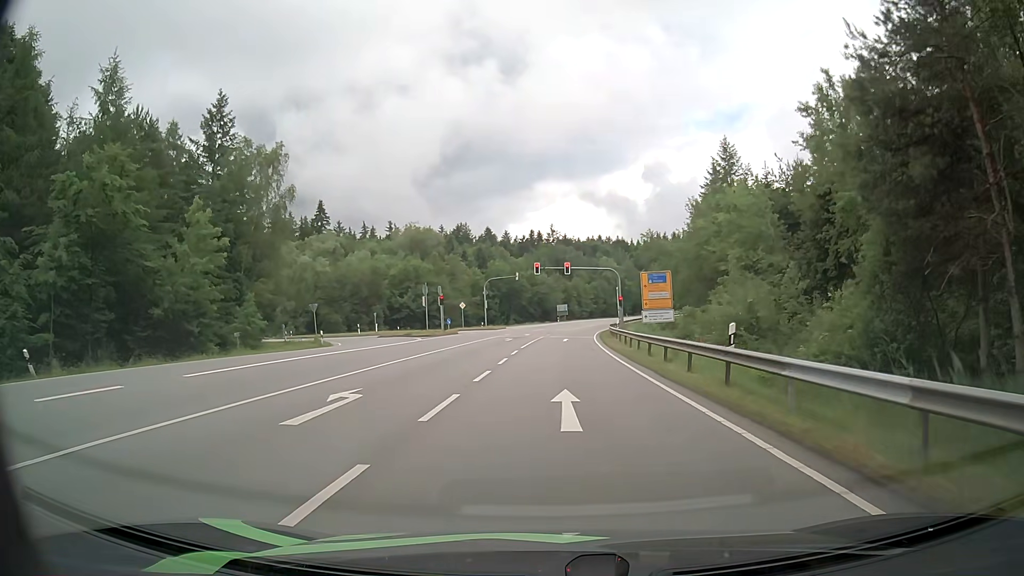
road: secondary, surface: asphalt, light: Day
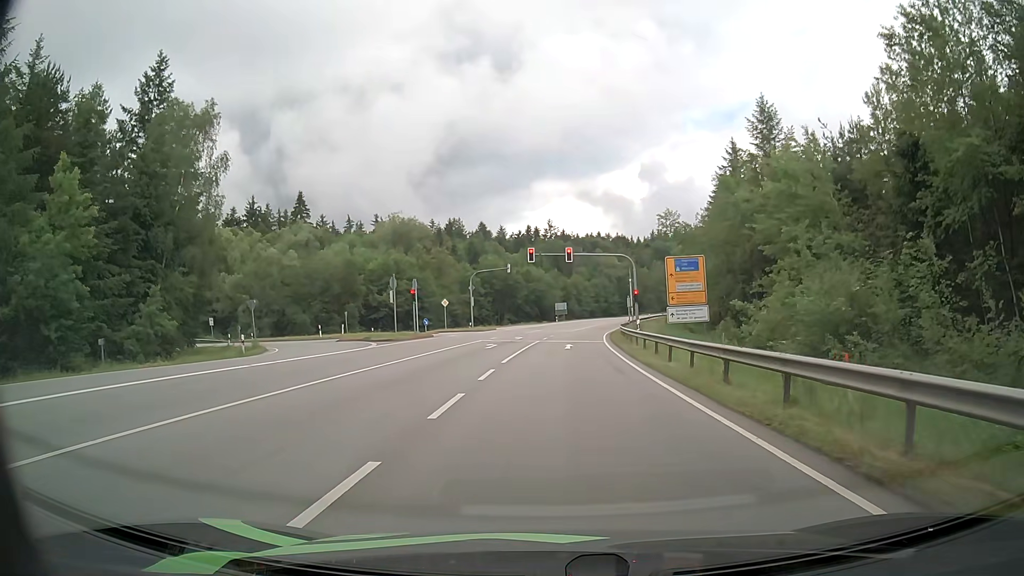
(-0.1, +11.6) m; 0°
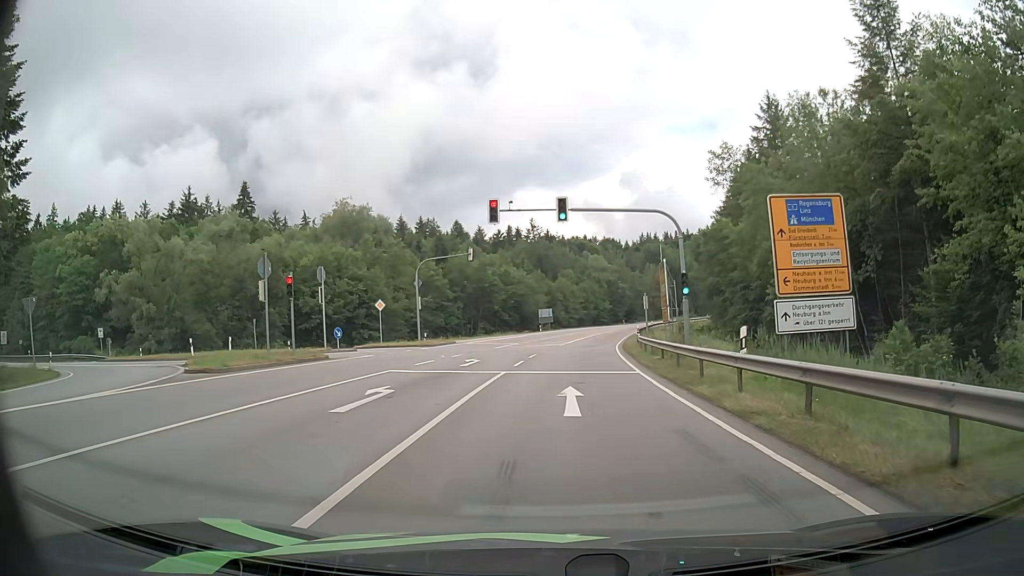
(0.0, +20.6) m; +1°
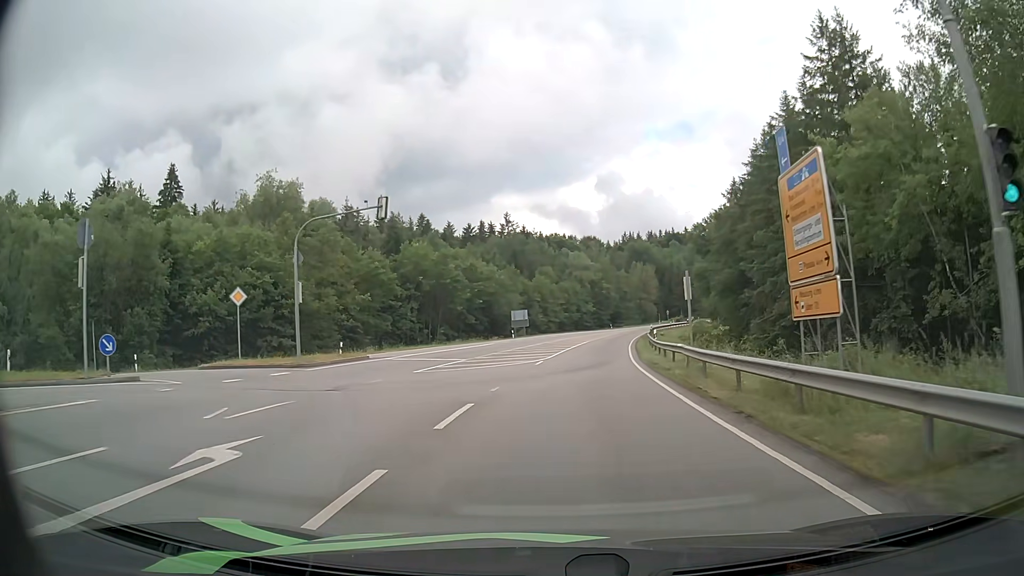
(+0.2, +20.5) m; +2°
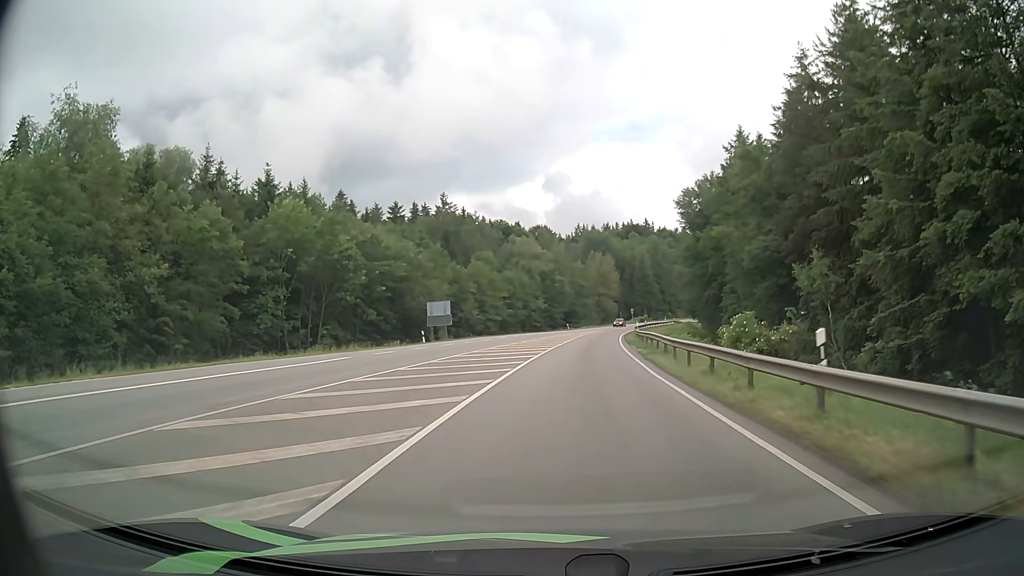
(+1.2, +29.6) m; +4°
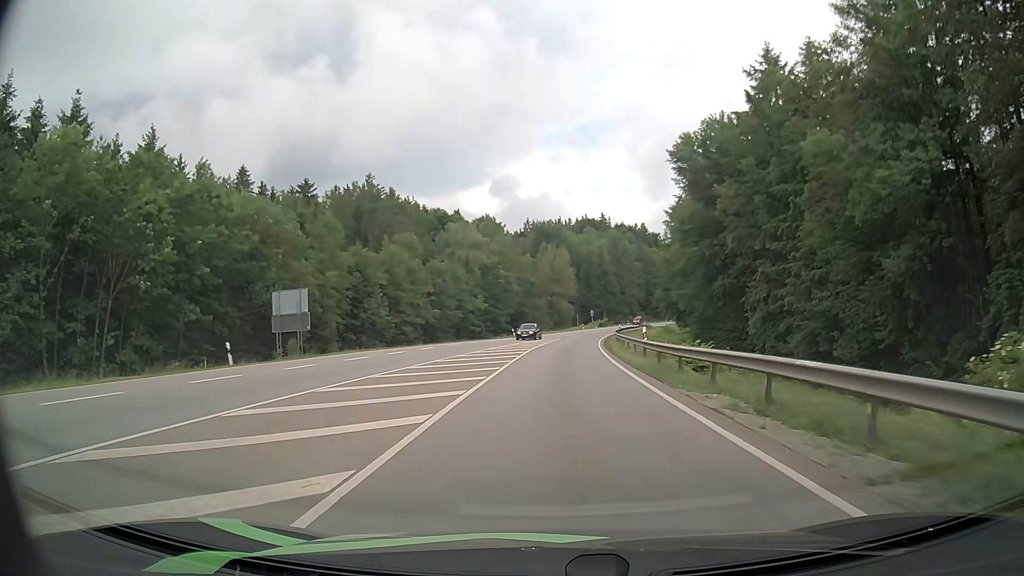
(+0.9, +26.7) m; +4°
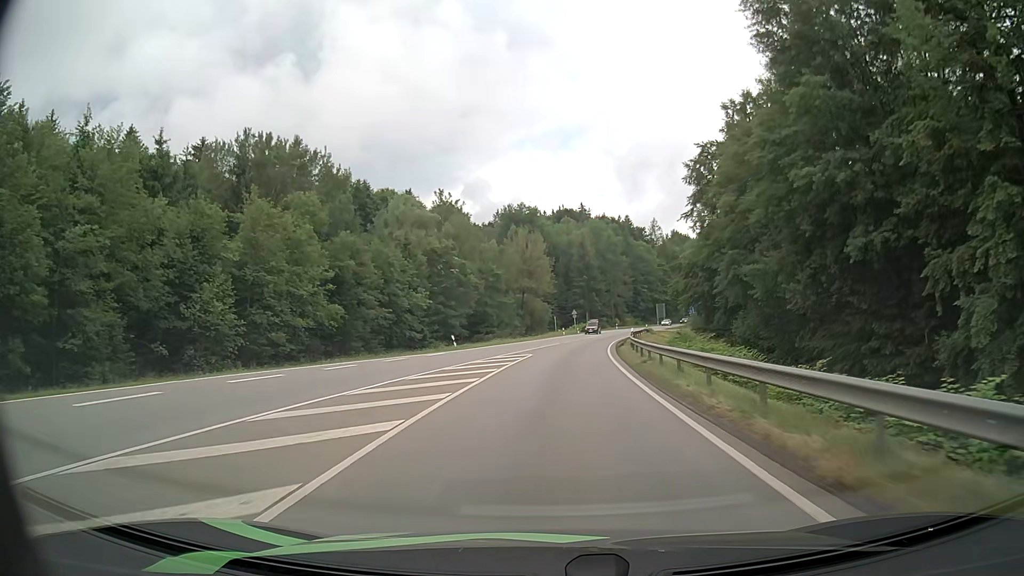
(+0.7, +29.7) m; +2°
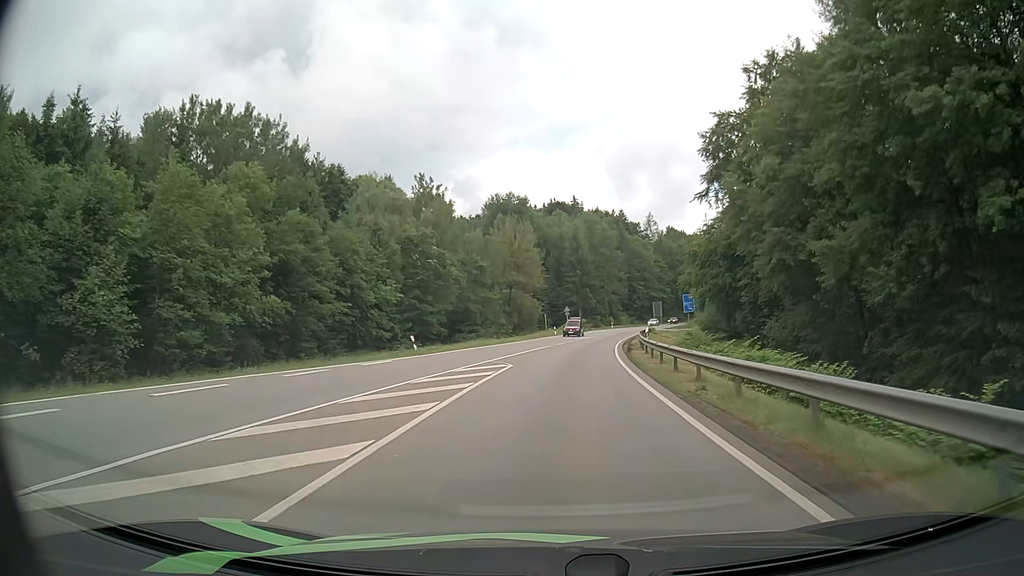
(+0.1, +10.3) m; +1°
(0, +10) (+1, +20) (+1, +30) (+2, +40) (+3, +50) (+5, +60) (+7, +70) (+8, +79) (+10, +89) (+13, +99) m
